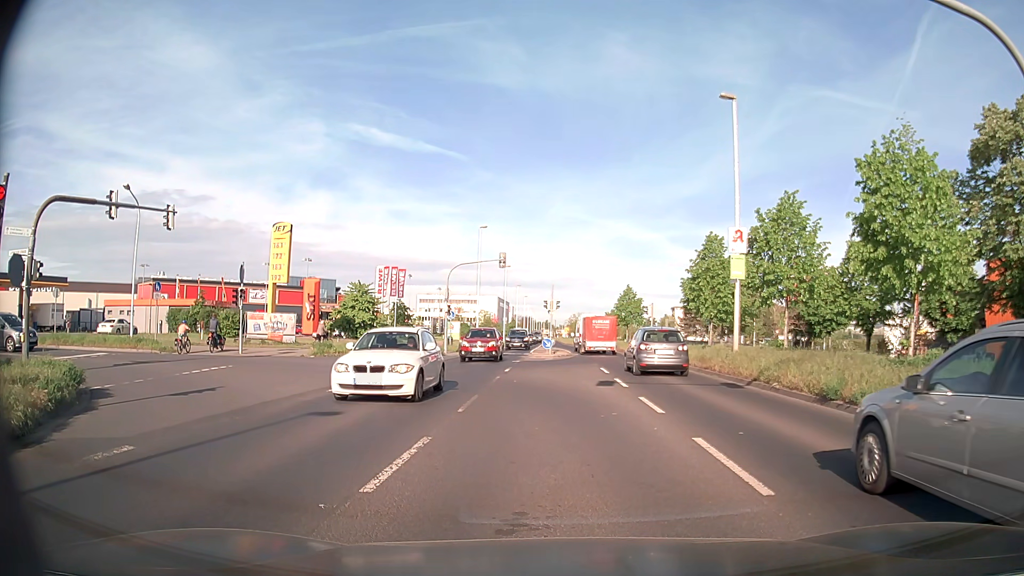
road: secondary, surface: asphalt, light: Day
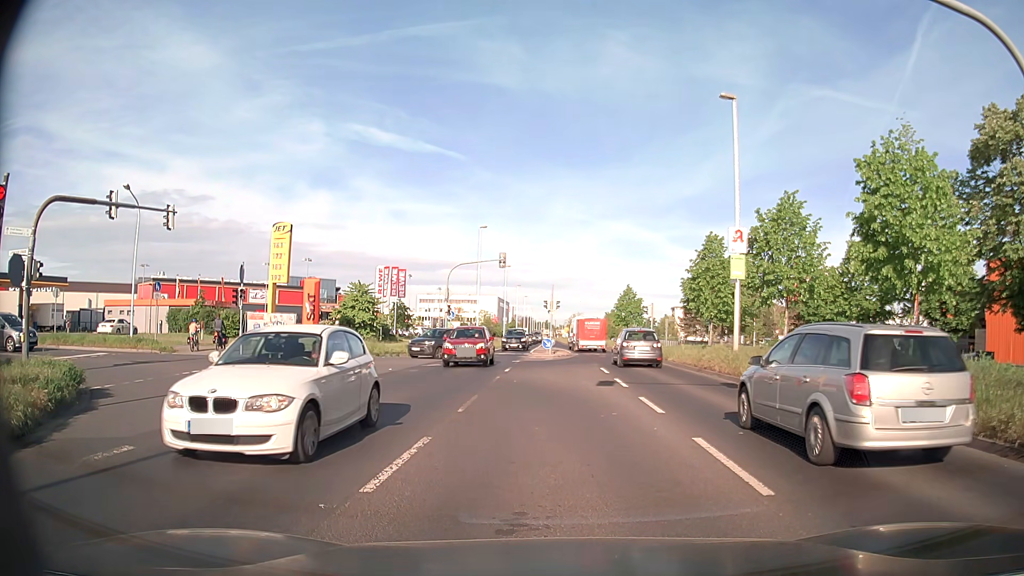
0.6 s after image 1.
(0.0, 0.0) m; 0°
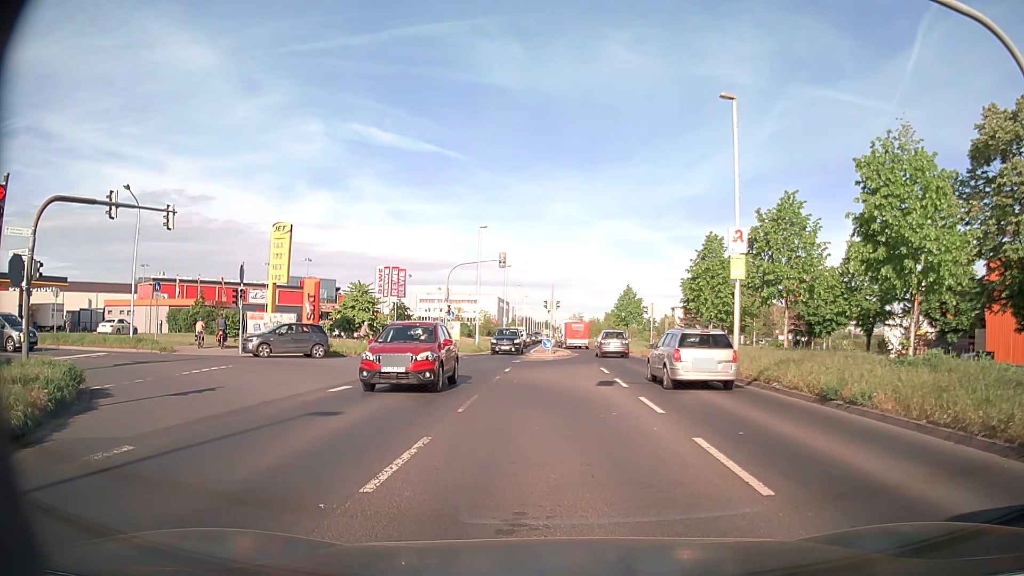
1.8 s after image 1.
(0.0, 0.0) m; 0°
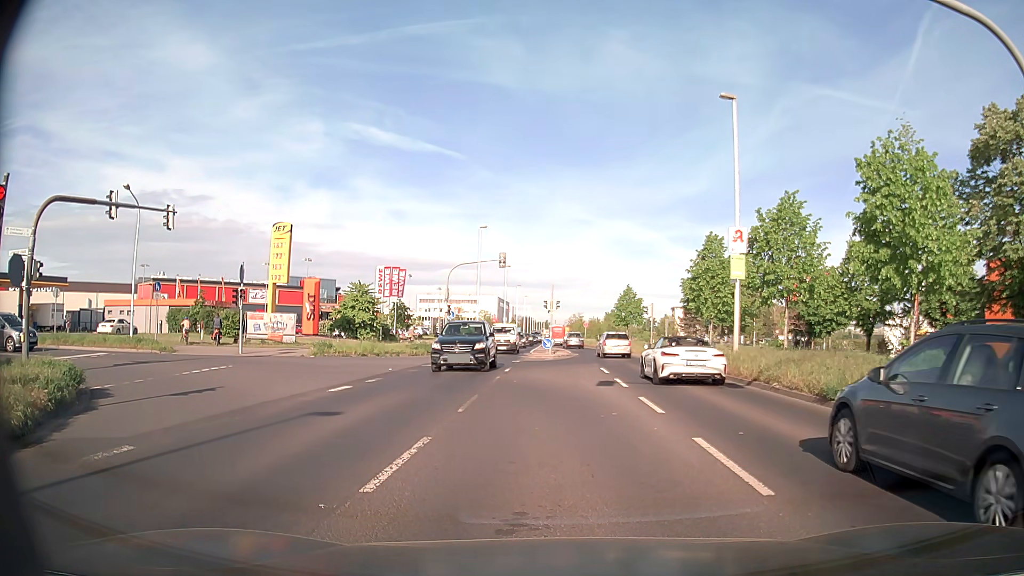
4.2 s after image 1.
(0.0, 0.0) m; 0°
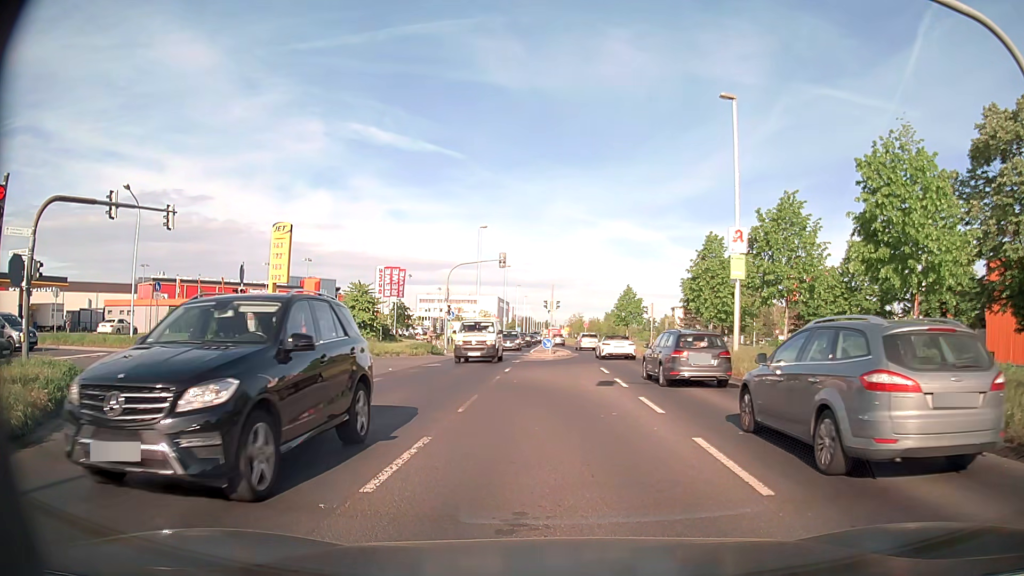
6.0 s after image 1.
(0.0, 0.0) m; 0°
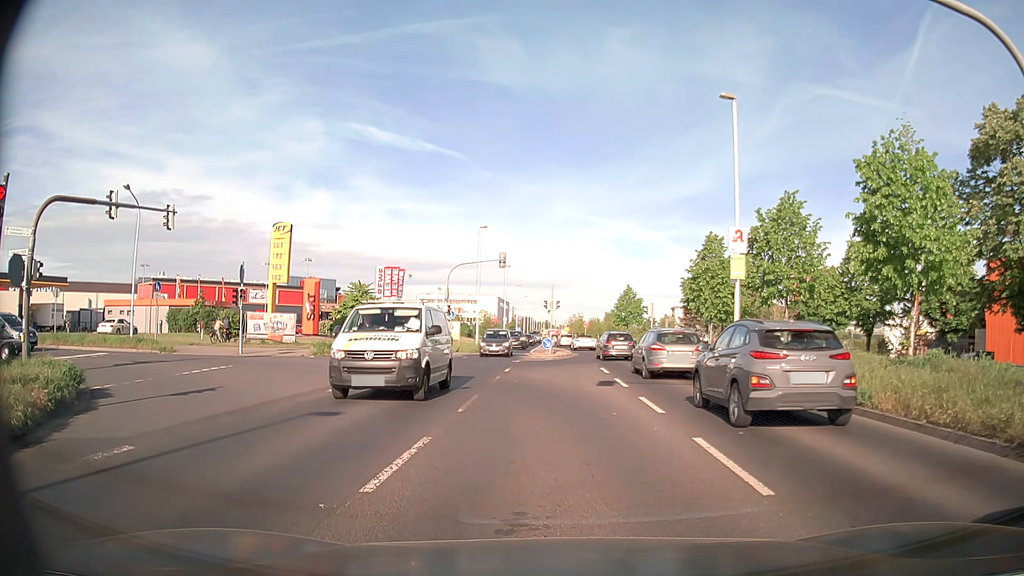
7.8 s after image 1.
(0.0, 0.0) m; 0°
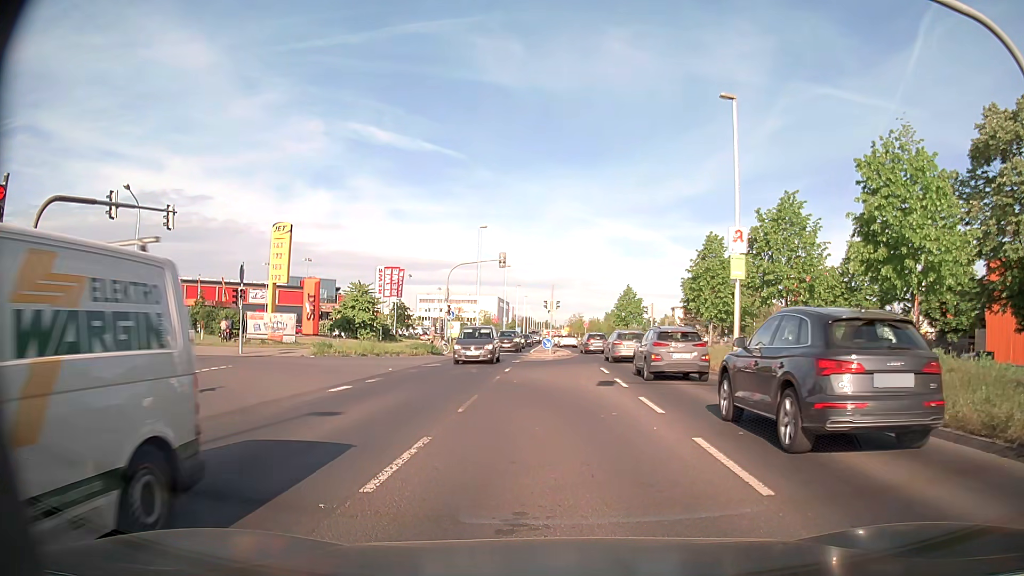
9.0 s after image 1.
(0.0, 0.0) m; 0°
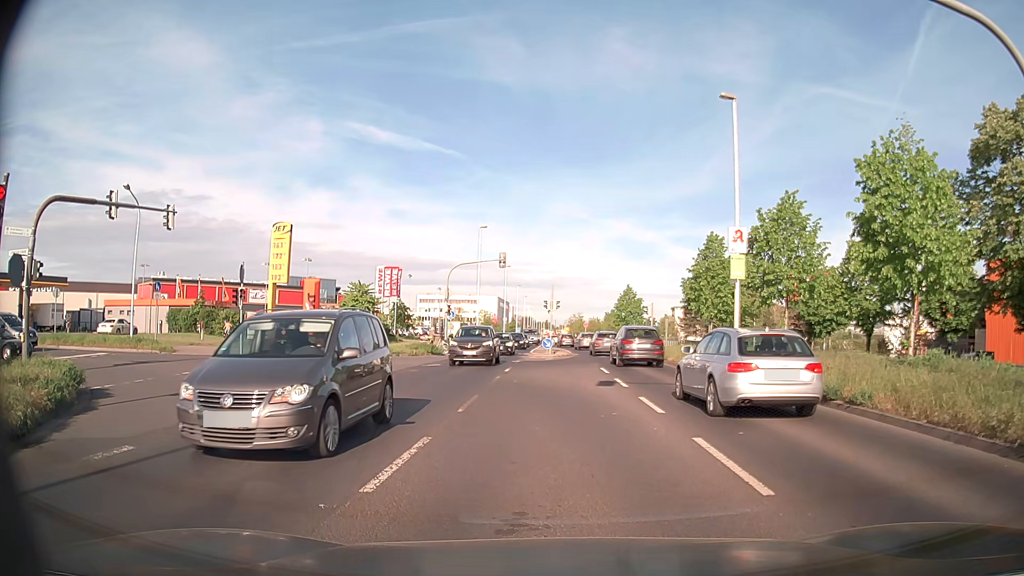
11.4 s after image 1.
(0.0, 0.0) m; 0°
(0, +10) (-3, +19) (-10, +26) (-20, +28) (-30, +27) (-40, +26) (-50, +25) (-60, +24) (-70, +23) (-80, +22) m
